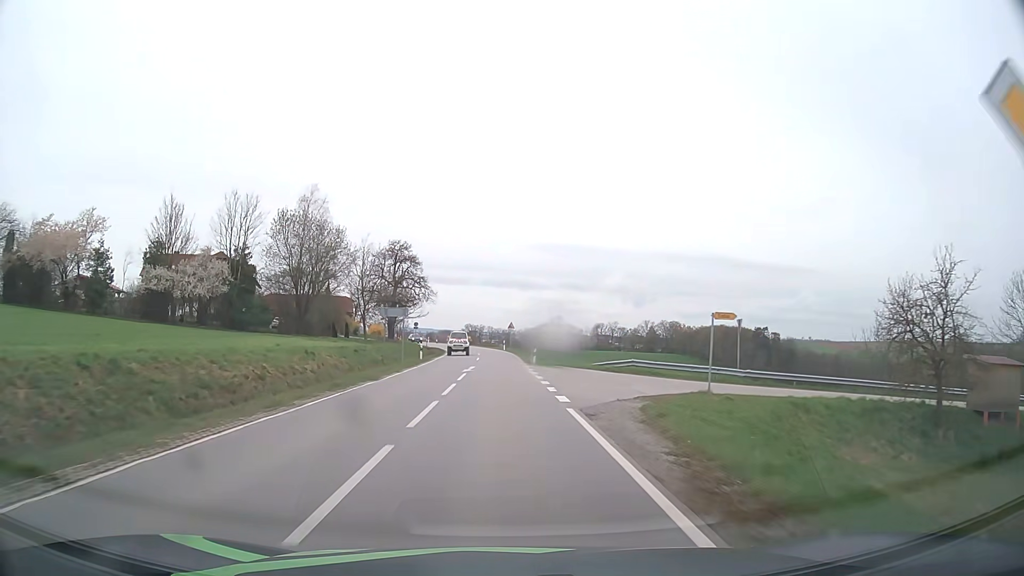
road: secondary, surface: asphalt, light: Day
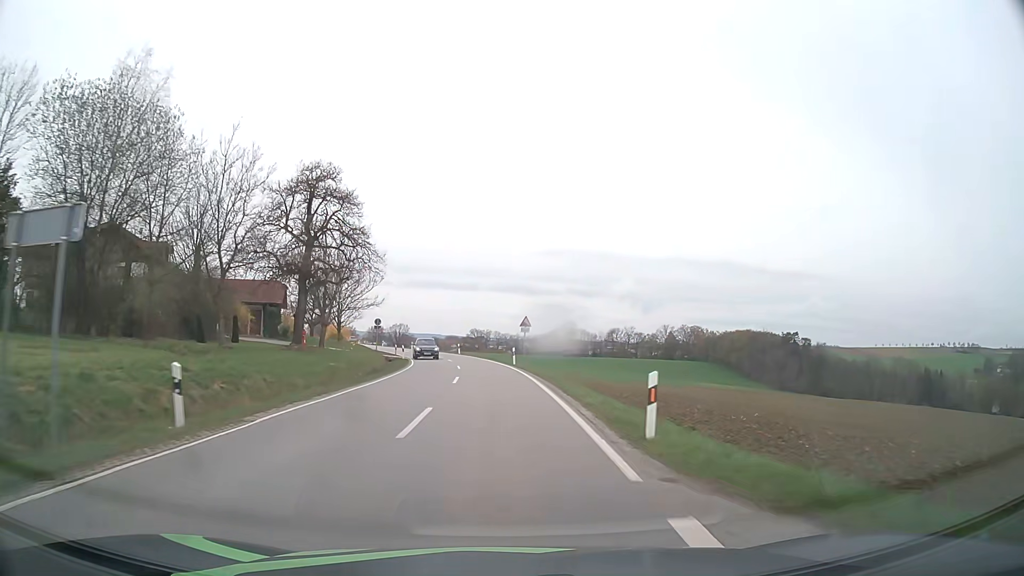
(-0.1, +32.1) m; -1°
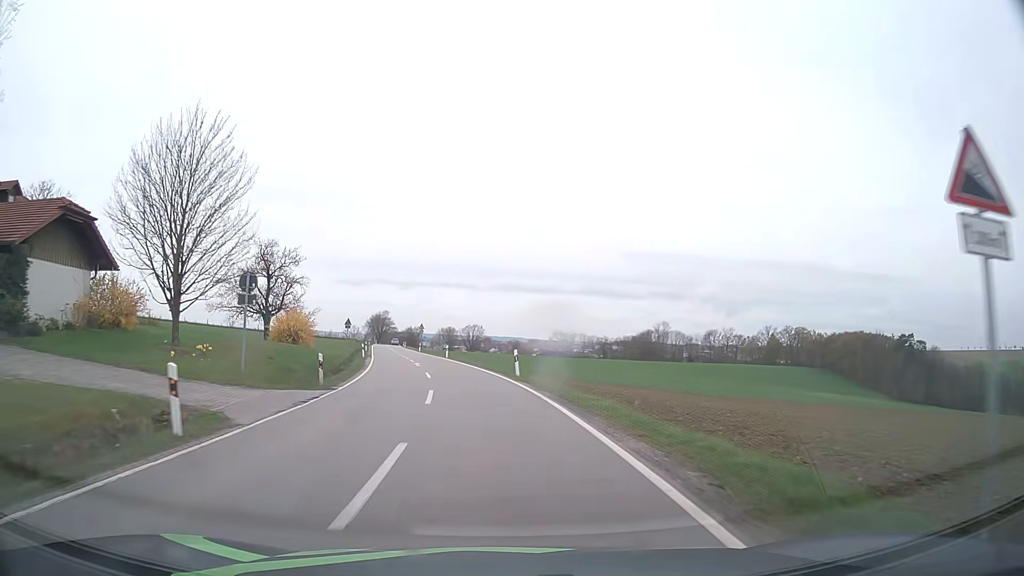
(-1.5, +41.8) m; -7°
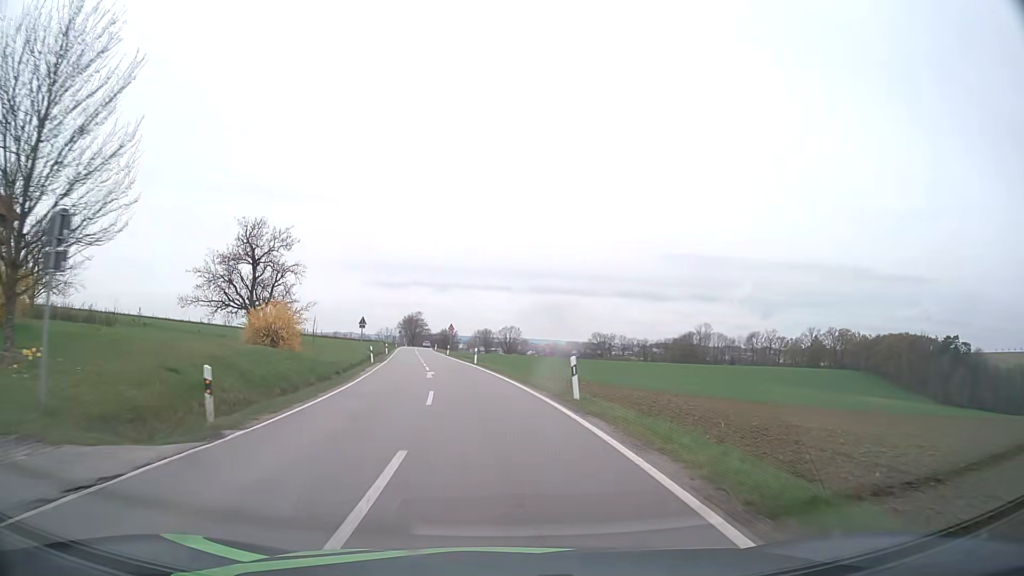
(-0.3, +10.5) m; -3°
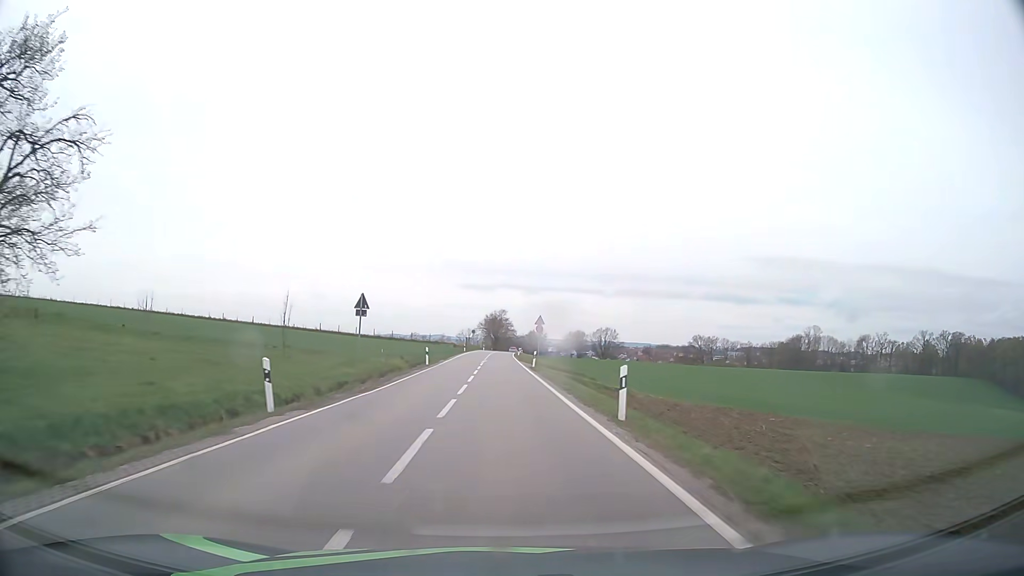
(-2.4, +31.7) m; -8°
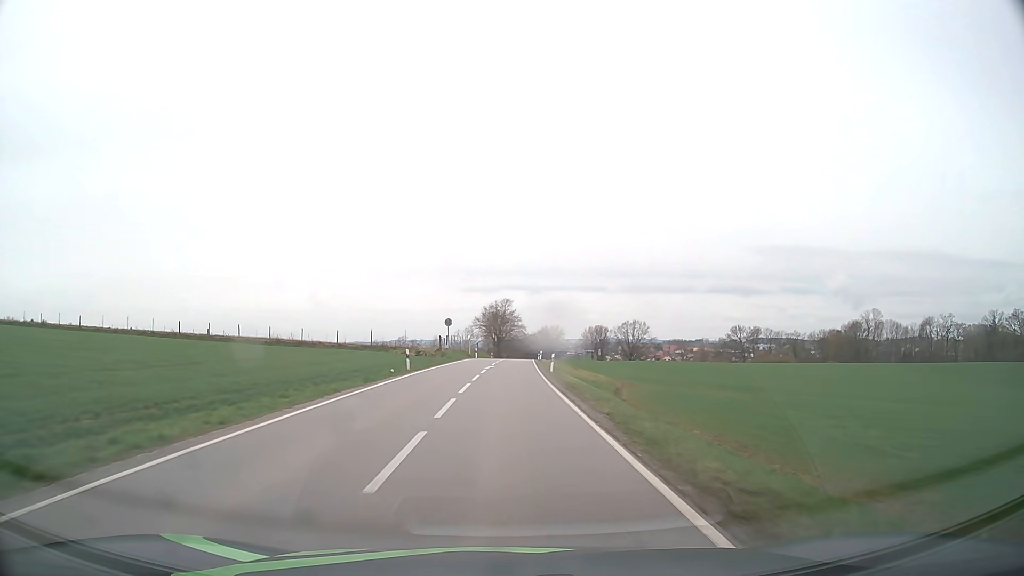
(-0.3, +54.9) m; 0°
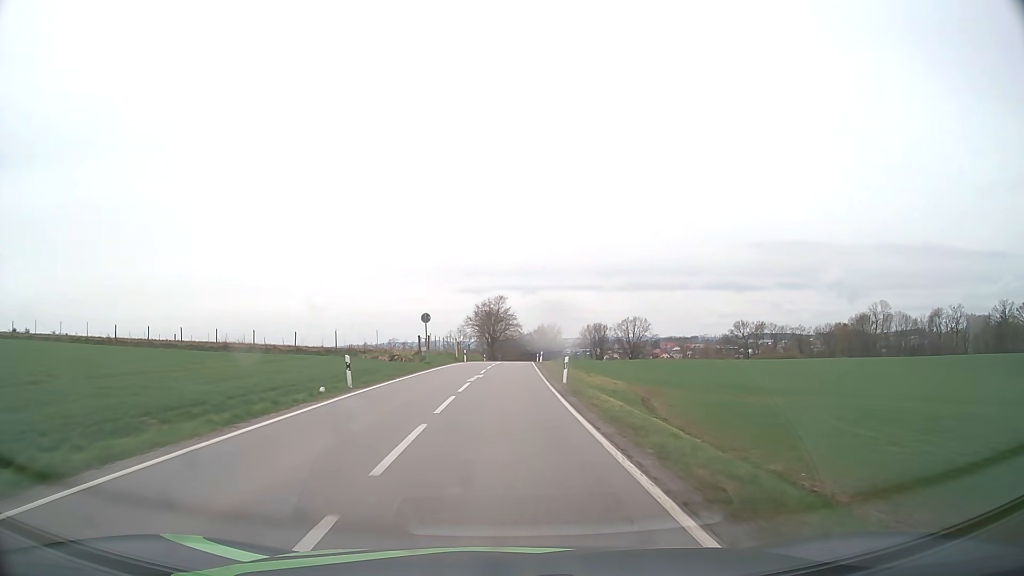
(+0.1, +11.1) m; 0°
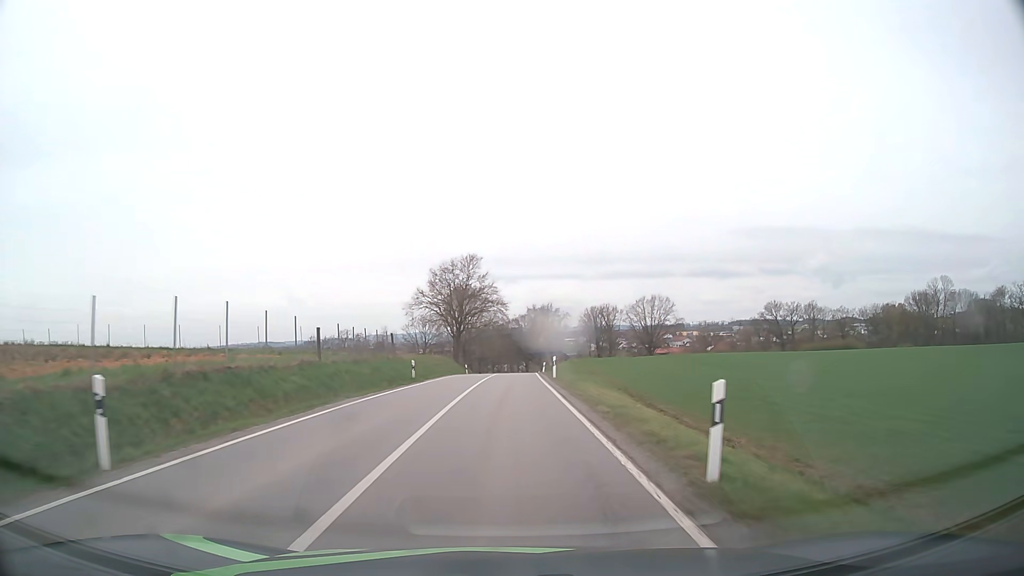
(+0.7, +55.1) m; +1°
(0, +10) (0, +20) (0, +30) (0, +40) (+1, +50) (+1, +60) (+1, +70) (+1, +80) (+2, +90) (+2, +100) m
